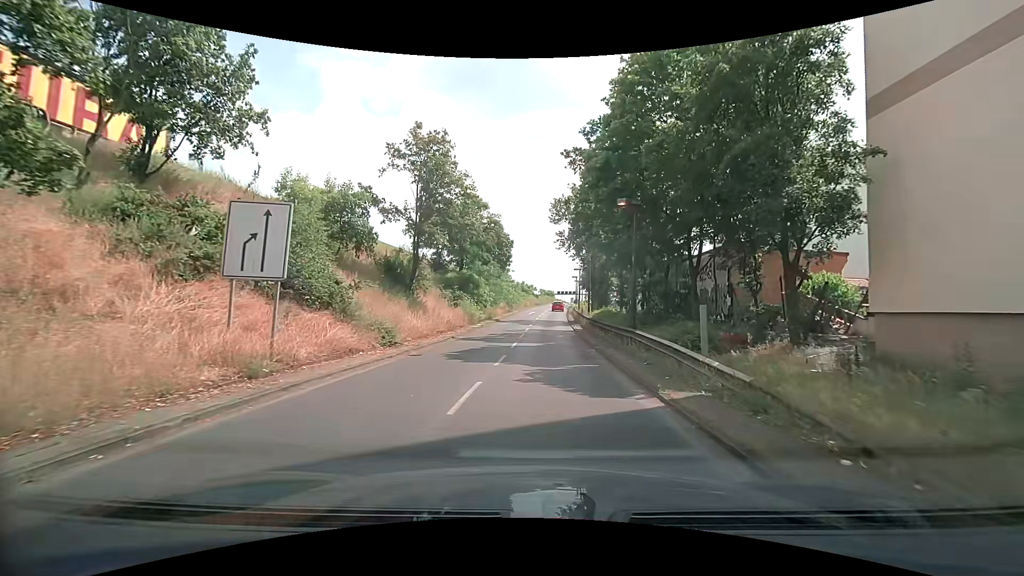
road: motorway_link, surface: asphalt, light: Day
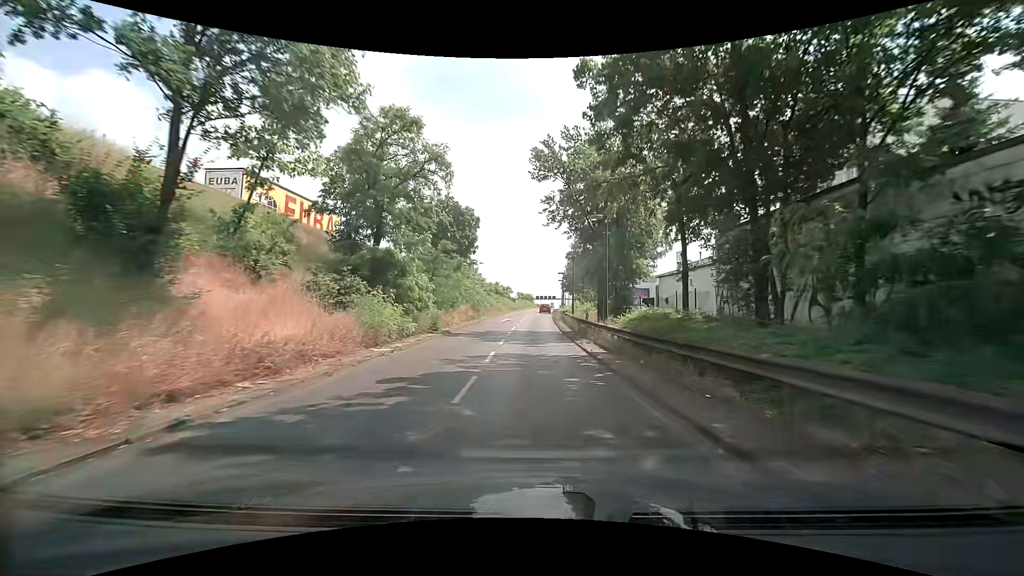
(+0.5, +17.9) m; +2°
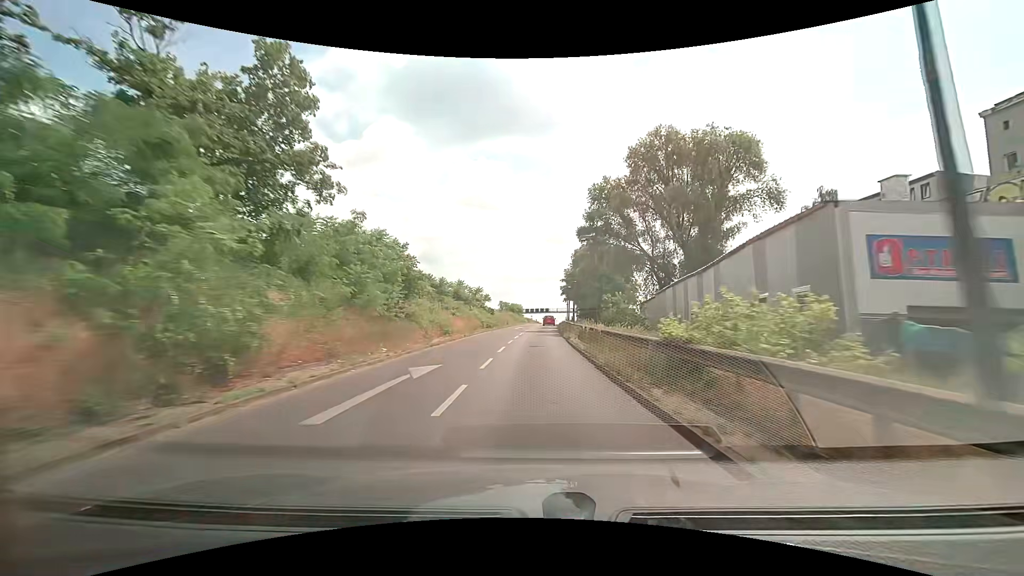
(+1.1, +37.9) m; +1°
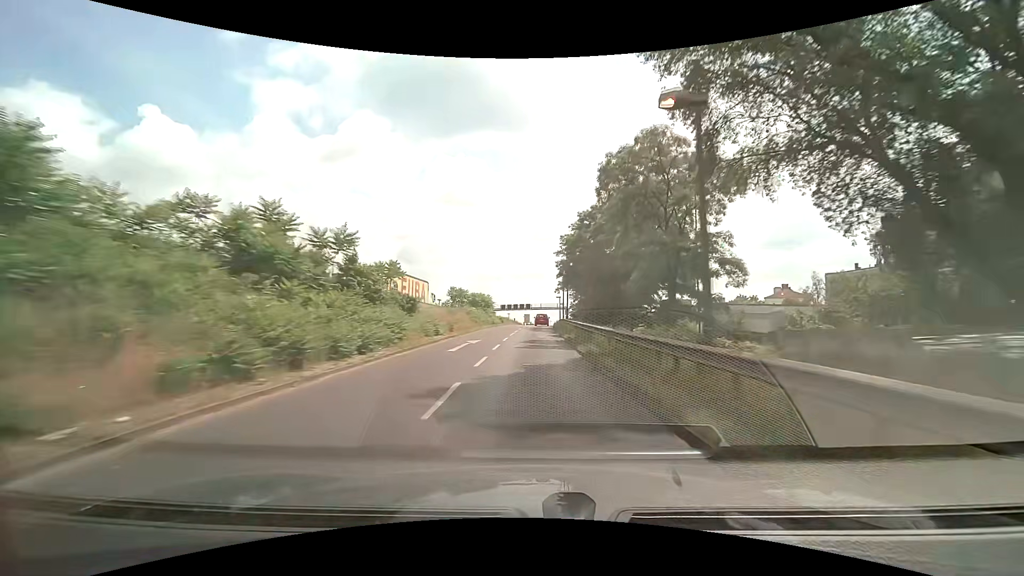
(+1.2, +37.1) m; +3°
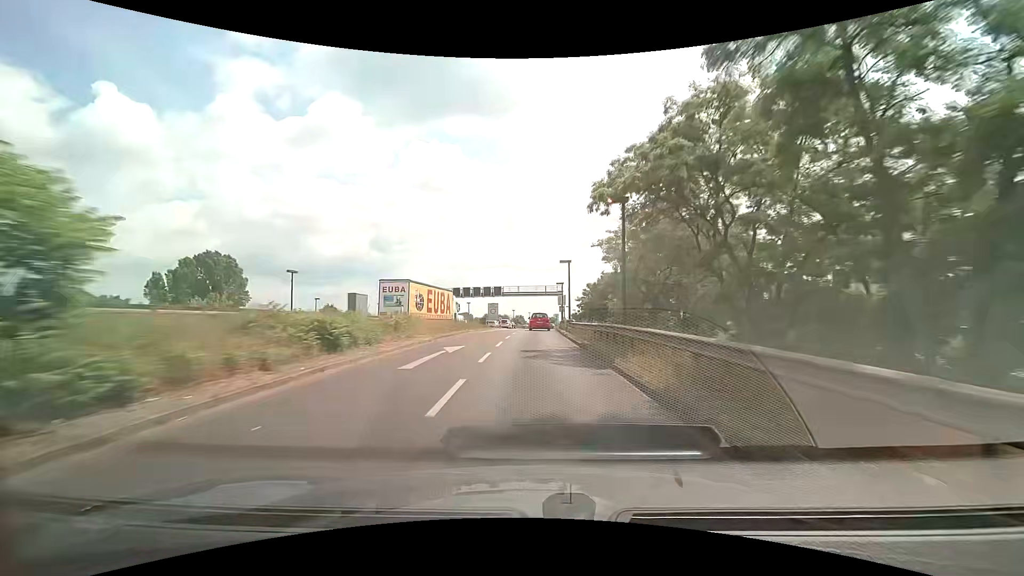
(+1.2, +54.4) m; +3°
